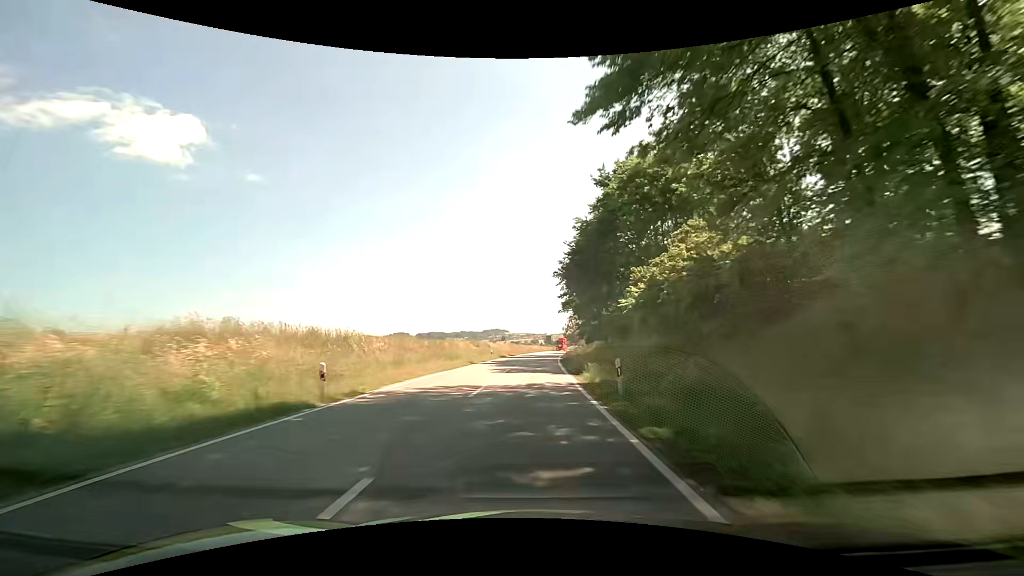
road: secondary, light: Day
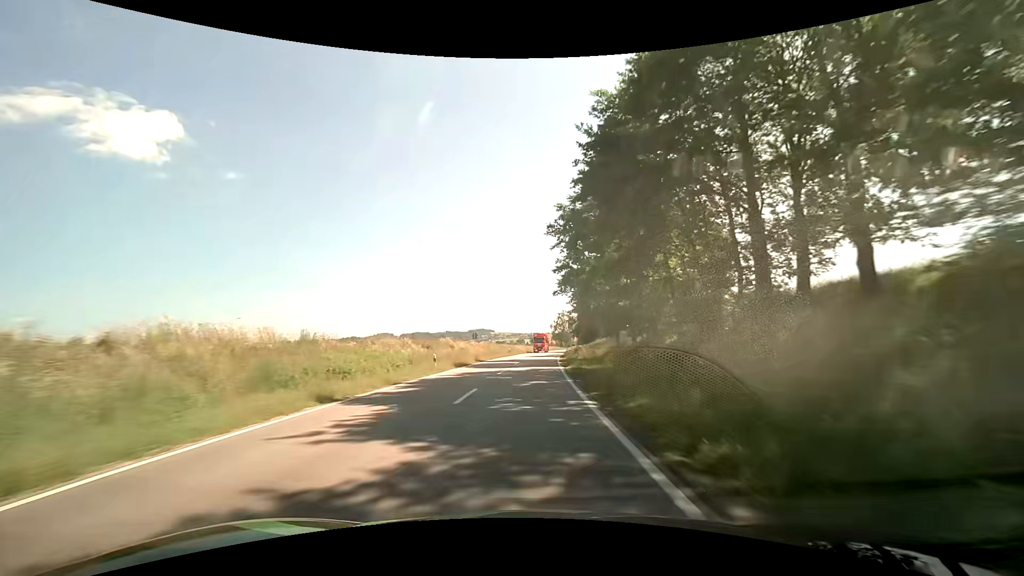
(+0.4, +25.4) m; +2°
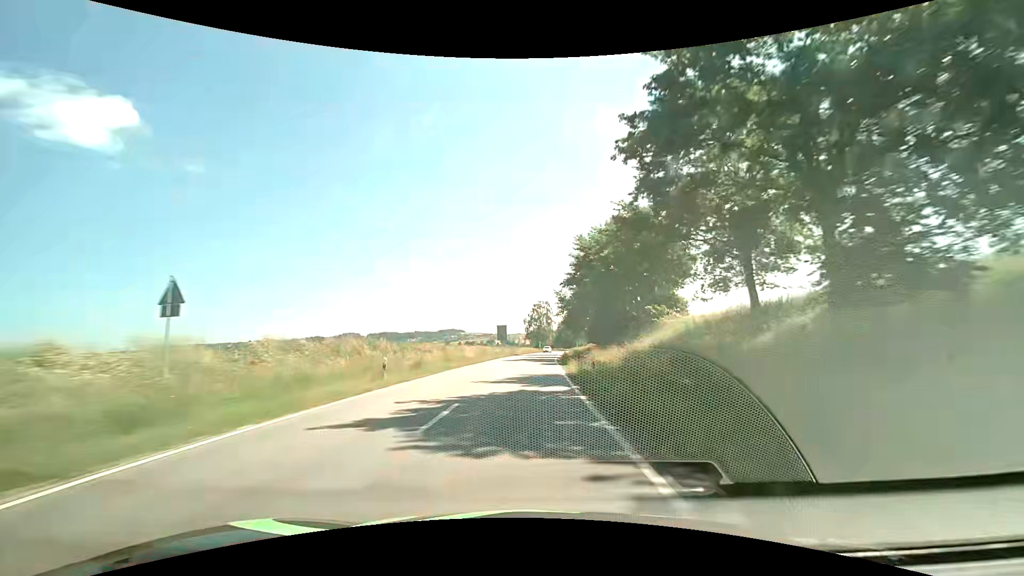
(+1.4, +51.6) m; +3°
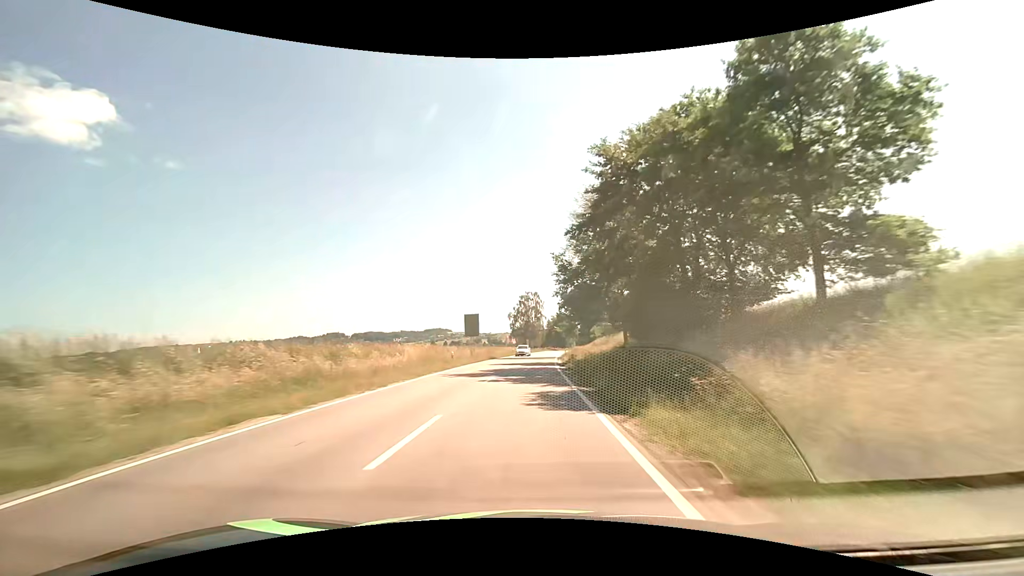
(+0.4, +26.4) m; +2°
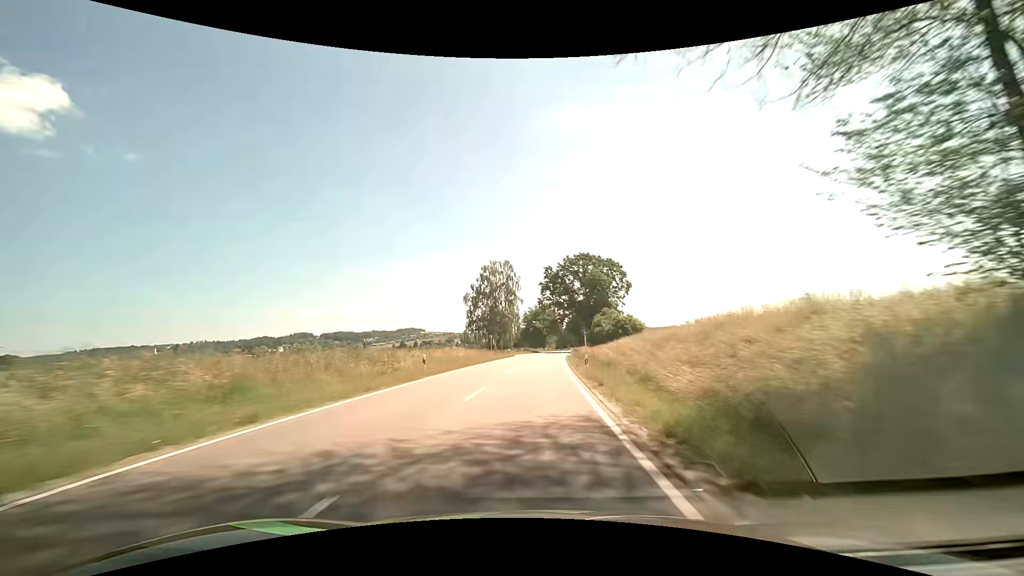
(+1.3, +52.9) m; +3°
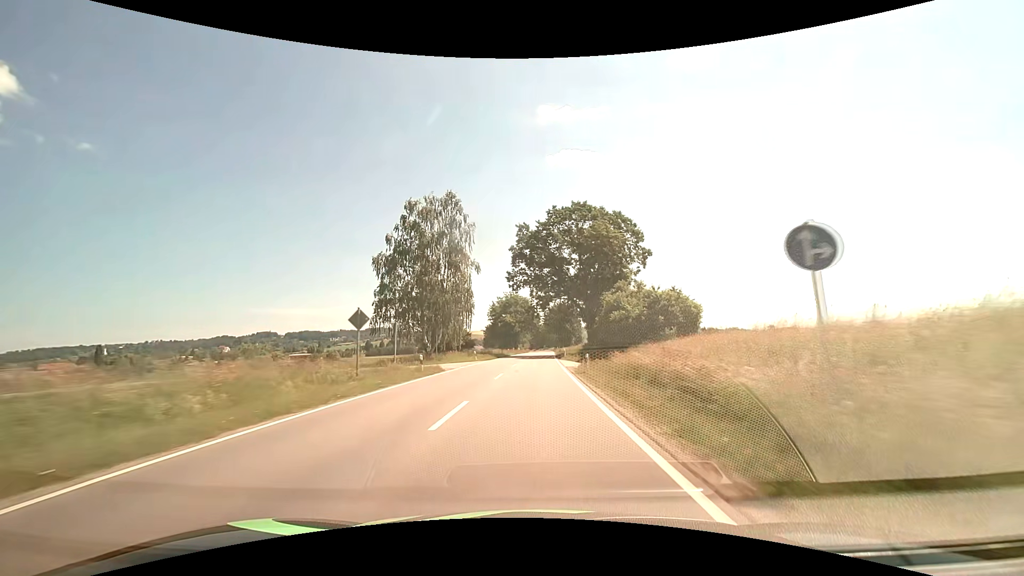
(+1.0, +40.3) m; +3°
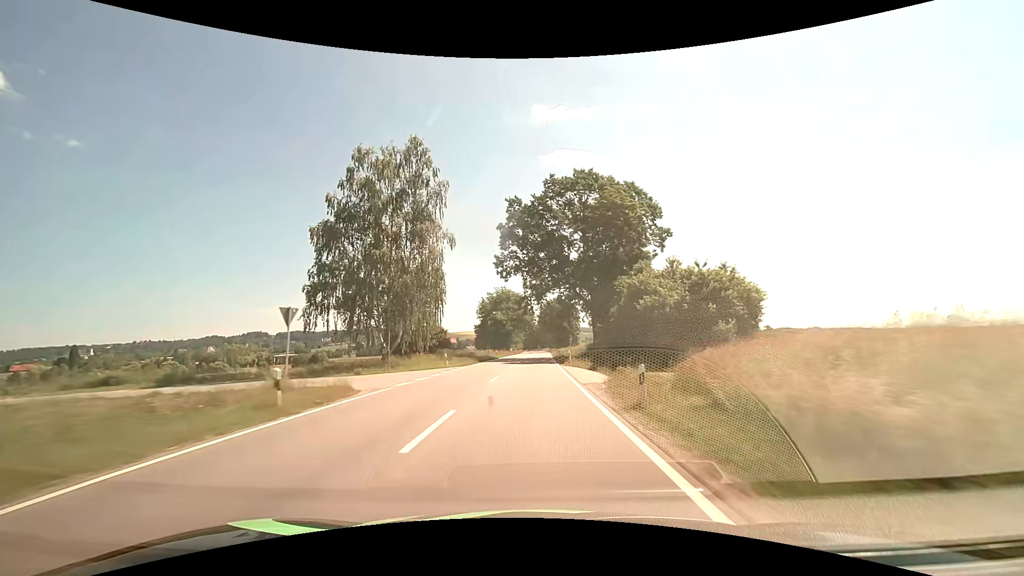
(+0.1, +13.5) m; +1°
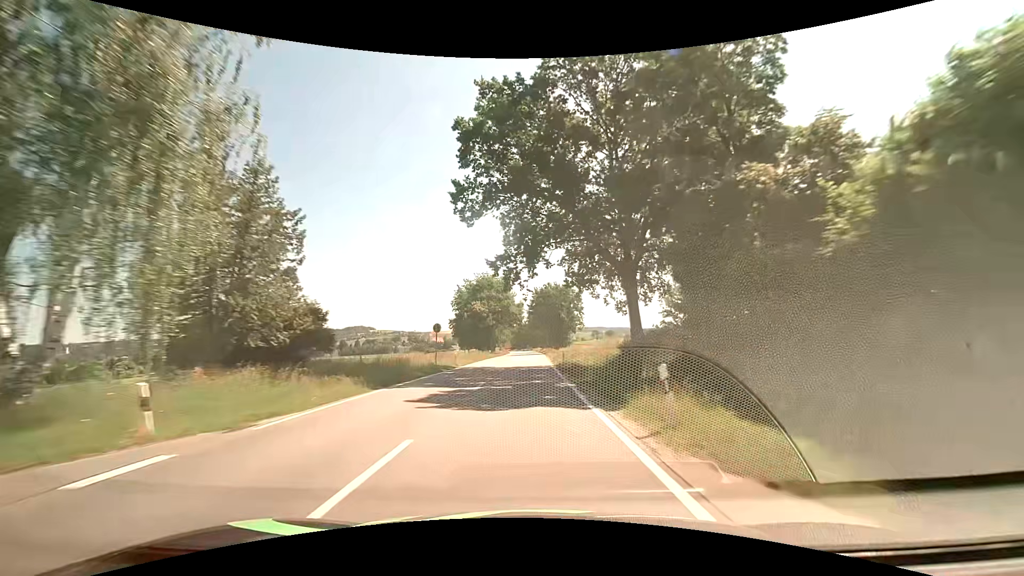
(+0.3, +27.2) m; +1°
(0, +10) (0, +20) (0, +30) (0, +40) (0, +50) (0, +60) (0, +70) (0, +80) (0, +90) (0, +100) m
